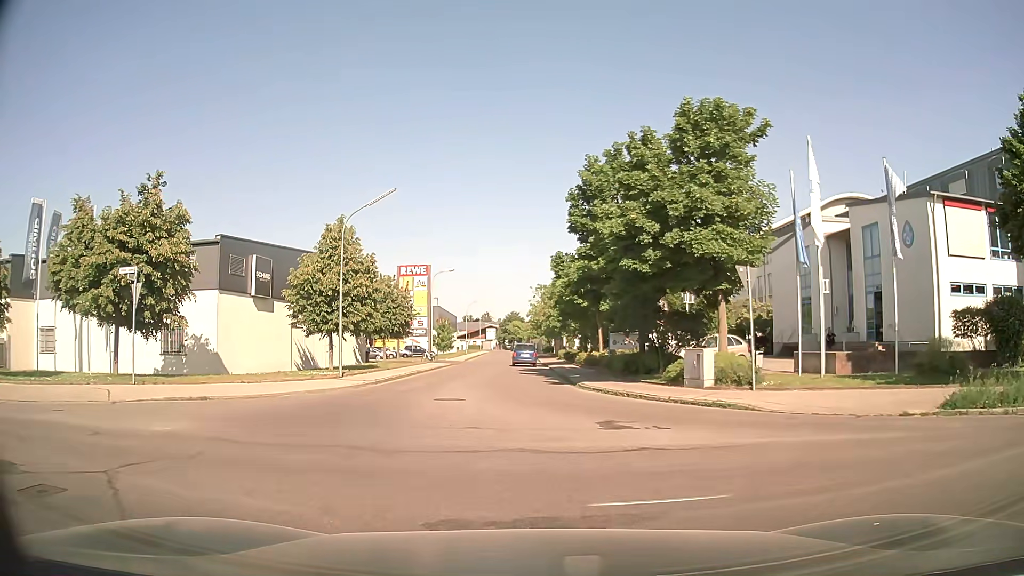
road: unclassified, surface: asphalt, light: Day
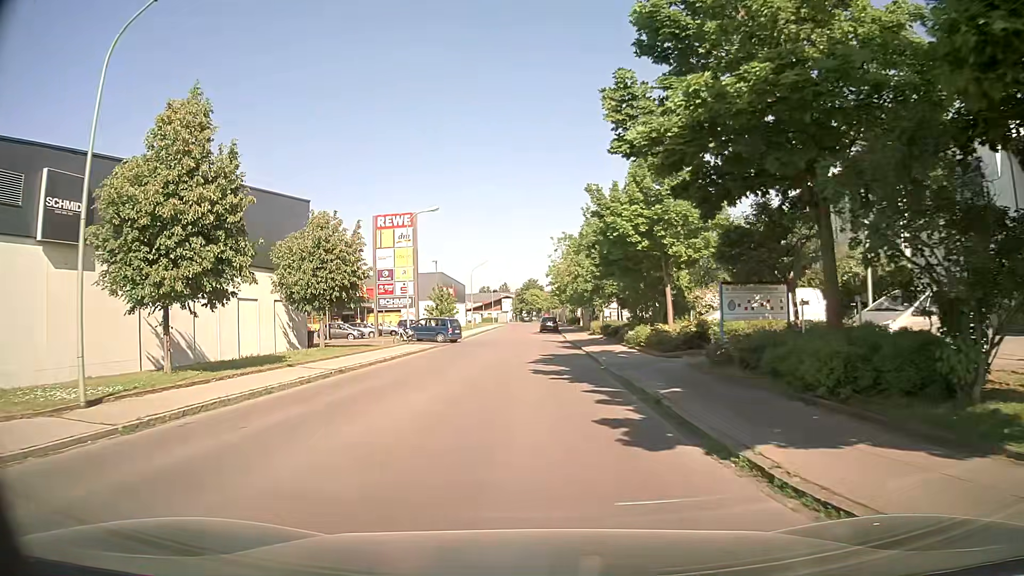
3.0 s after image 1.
(+0.3, +18.2) m; -1°
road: residential
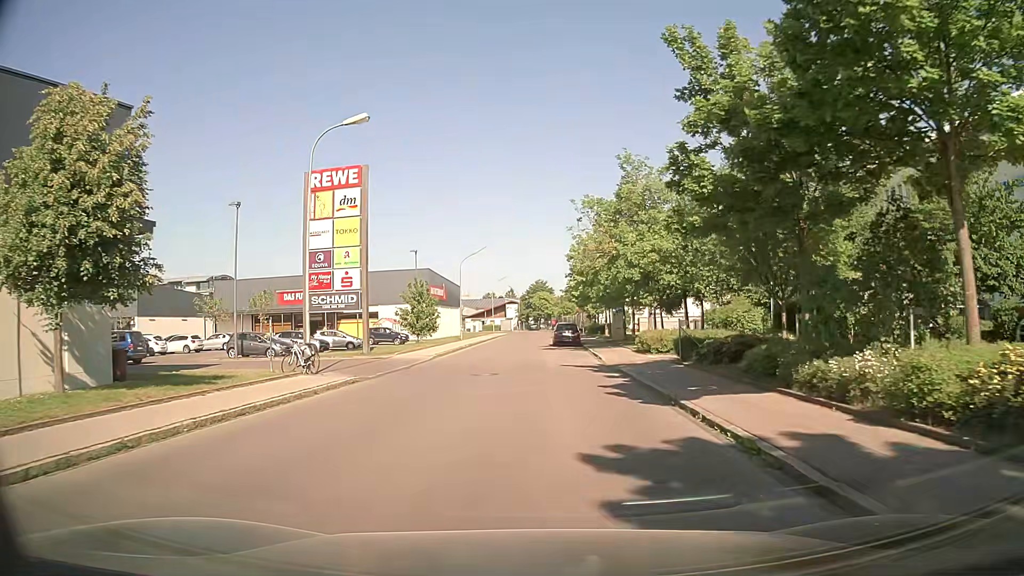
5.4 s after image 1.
(0.0, +18.9) m; 0°
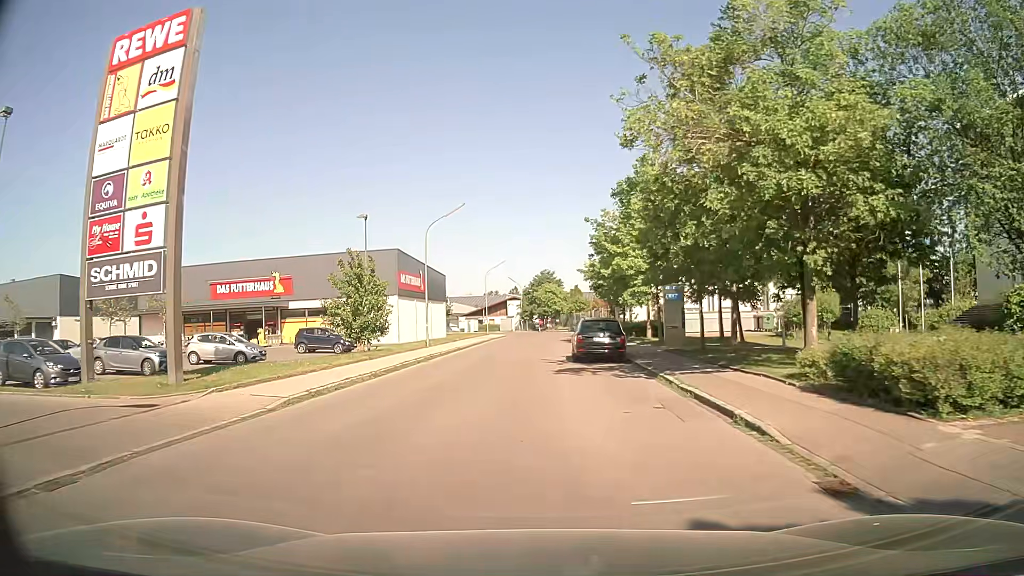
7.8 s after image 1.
(+0.4, +19.5) m; 0°
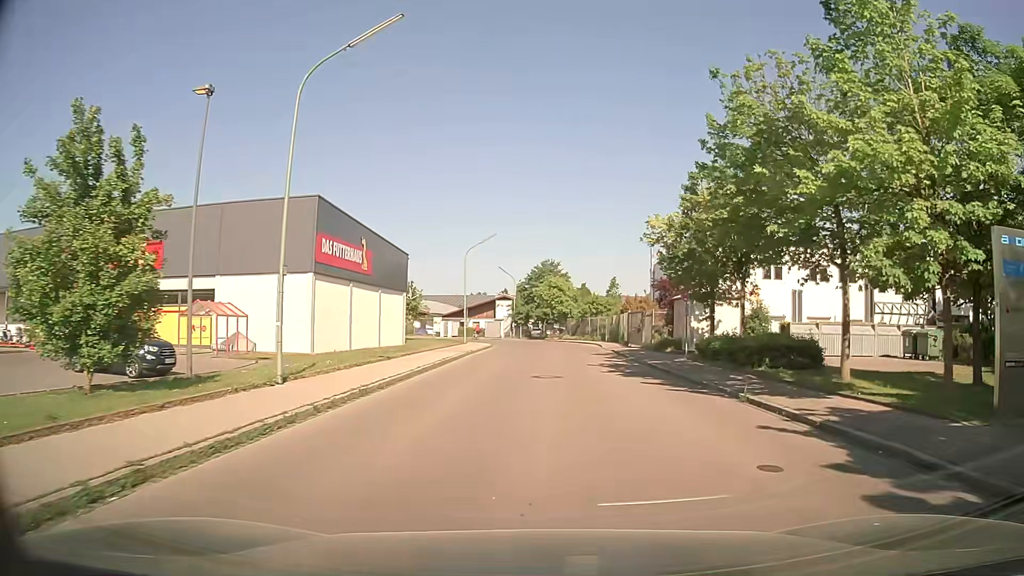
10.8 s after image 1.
(-1.1, +23.3) m; +1°
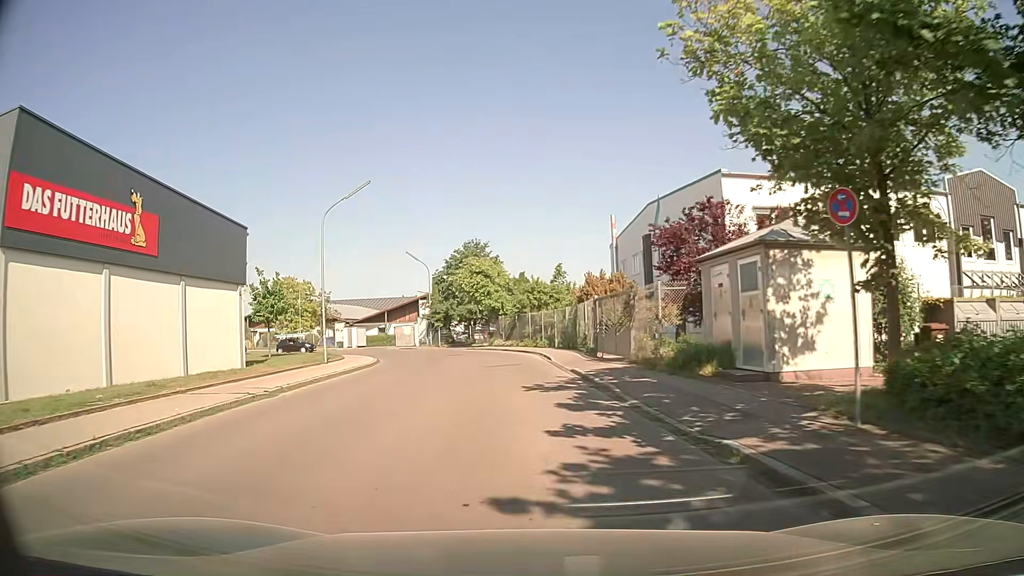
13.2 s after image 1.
(+1.5, +18.8) m; +5°
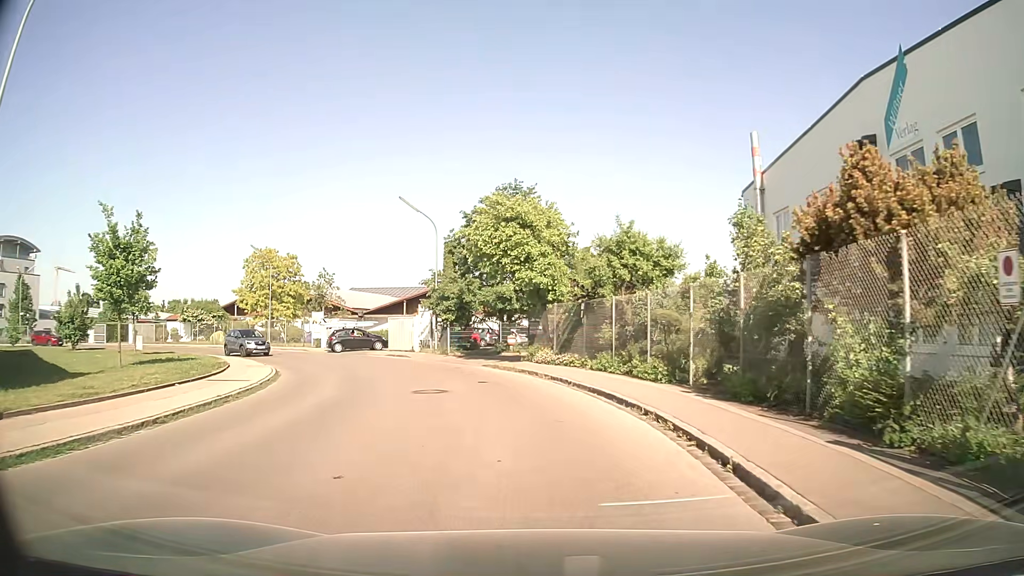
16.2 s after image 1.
(-1.0, +21.9) m; -4°
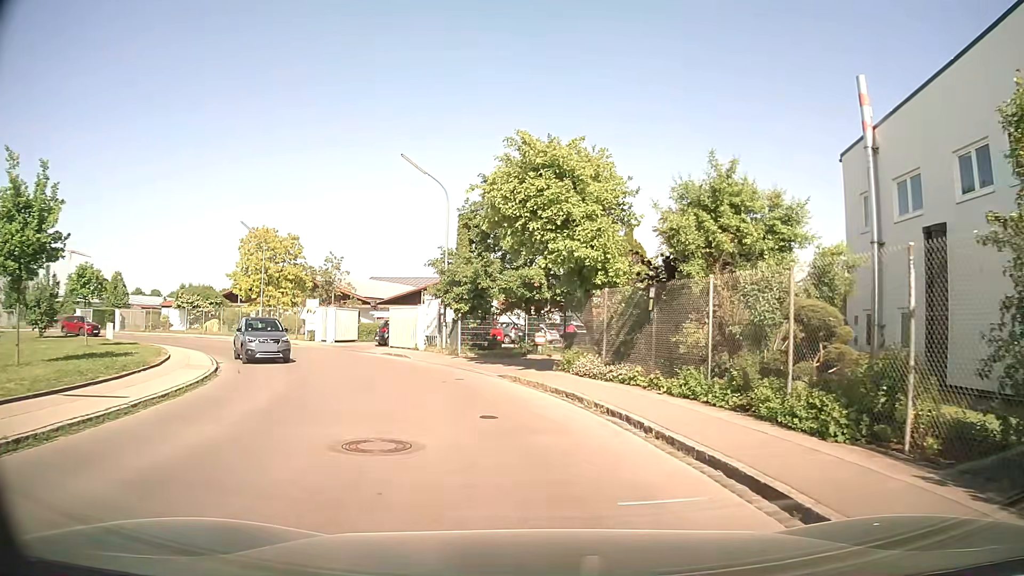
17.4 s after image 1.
(-0.3, +7.2) m; -4°
(0, +10) (-3, +20) (-7, +29) (-14, +36) (-22, +43) (-30, +47) (-40, +50) (-50, +51) (-60, +52) (-70, +52) m
